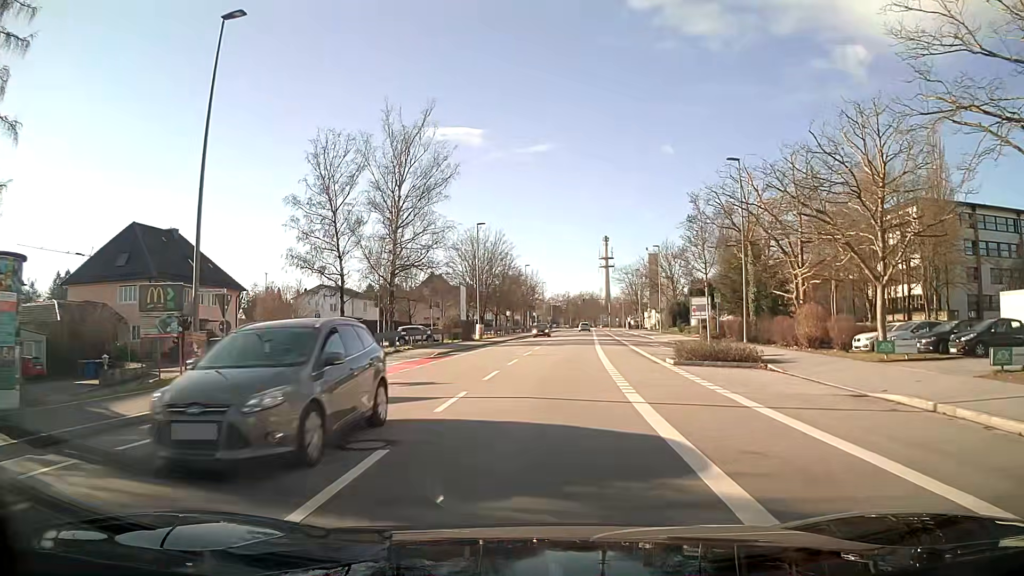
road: tertiary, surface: asphalt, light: Day
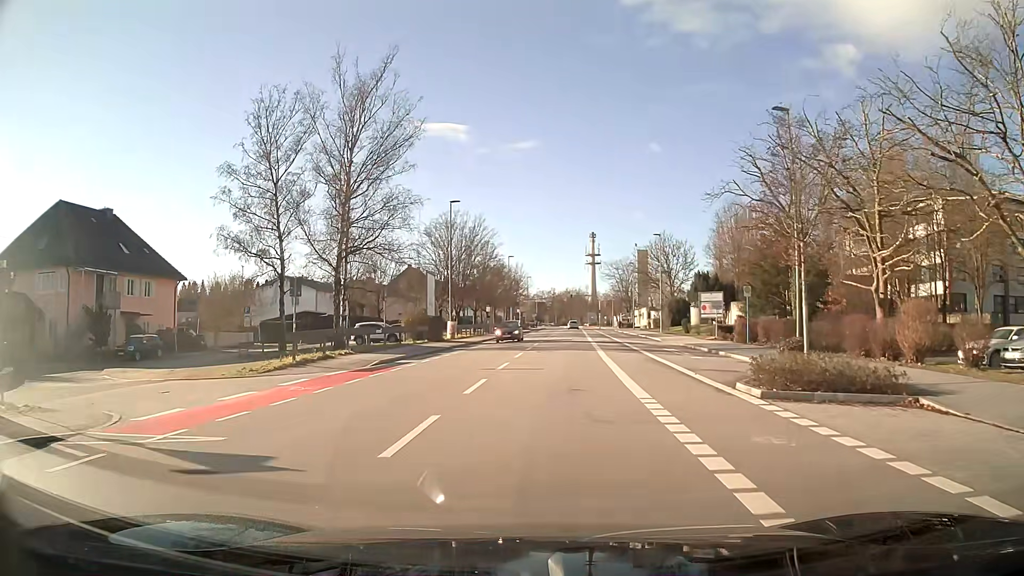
(+0.1, +9.8) m; +1°
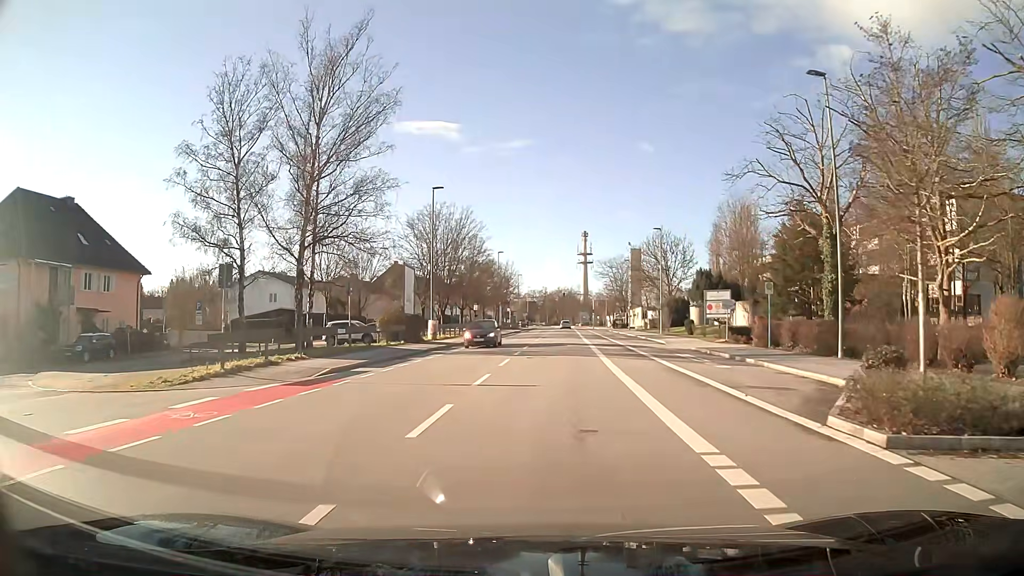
(0.0, +4.9) m; +1°
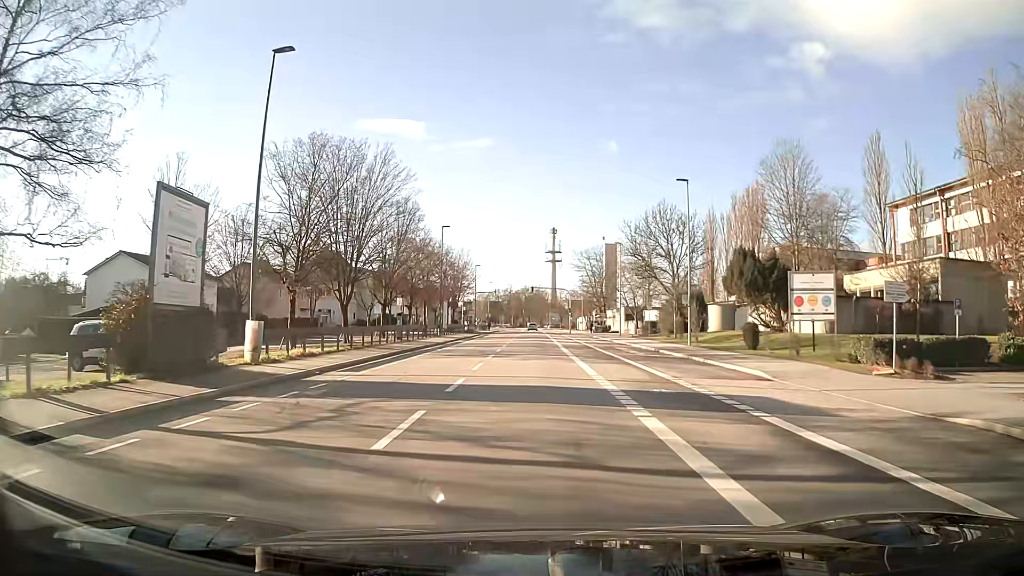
(+0.7, +24.7) m; +3°
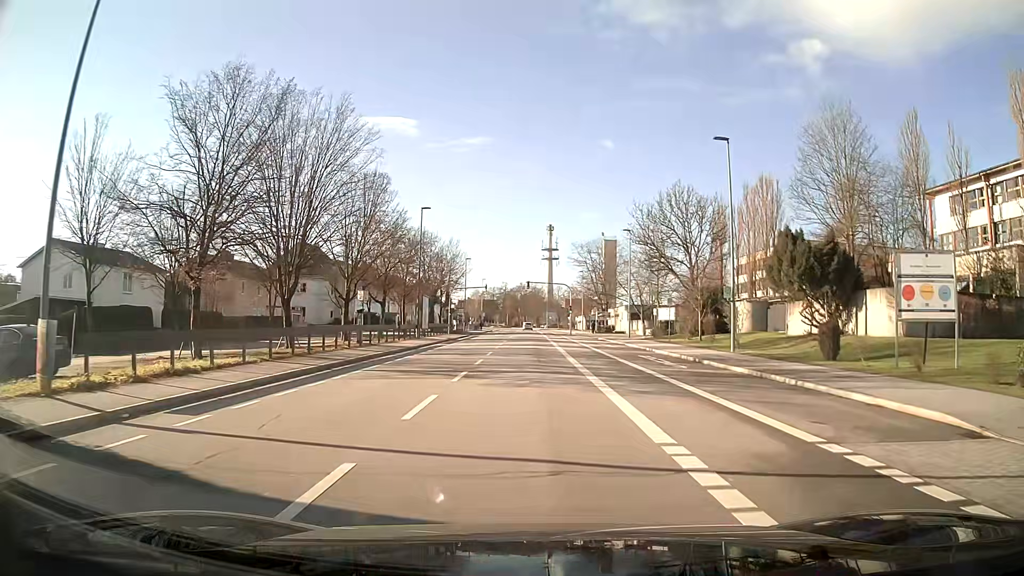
(0.0, +9.9) m; 0°
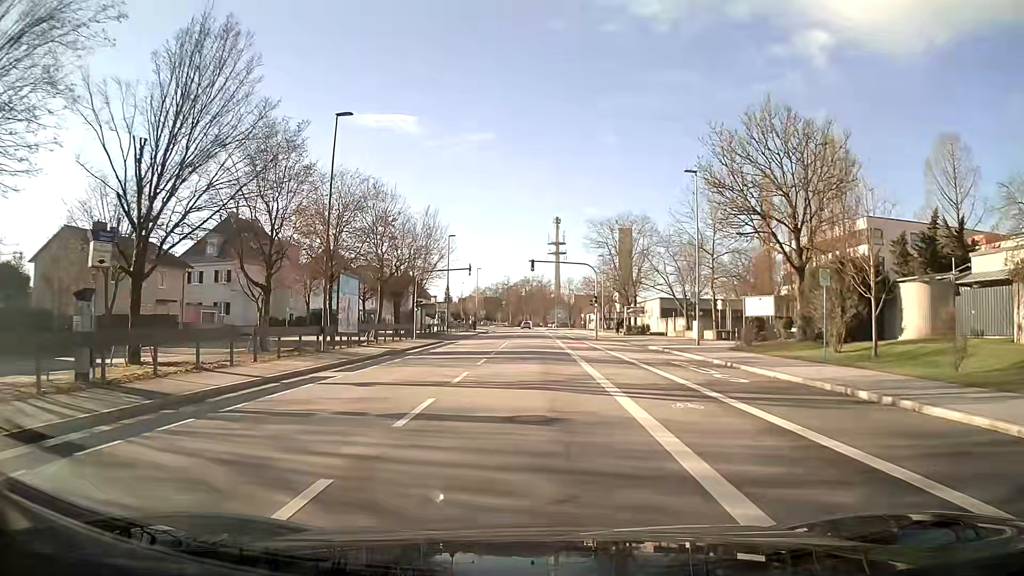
(-0.1, +24.9) m; -1°
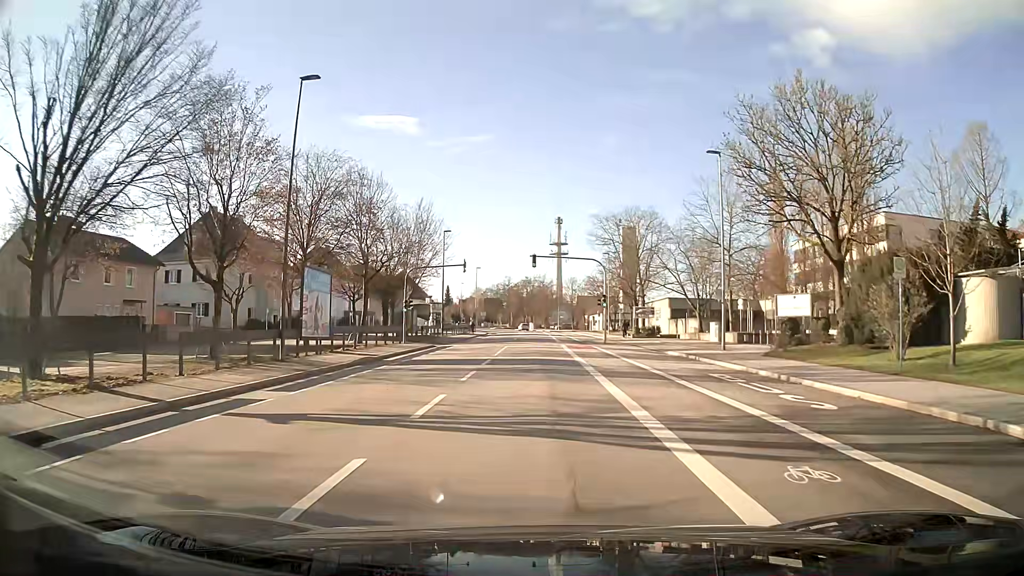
(0.0, +5.0) m; 0°
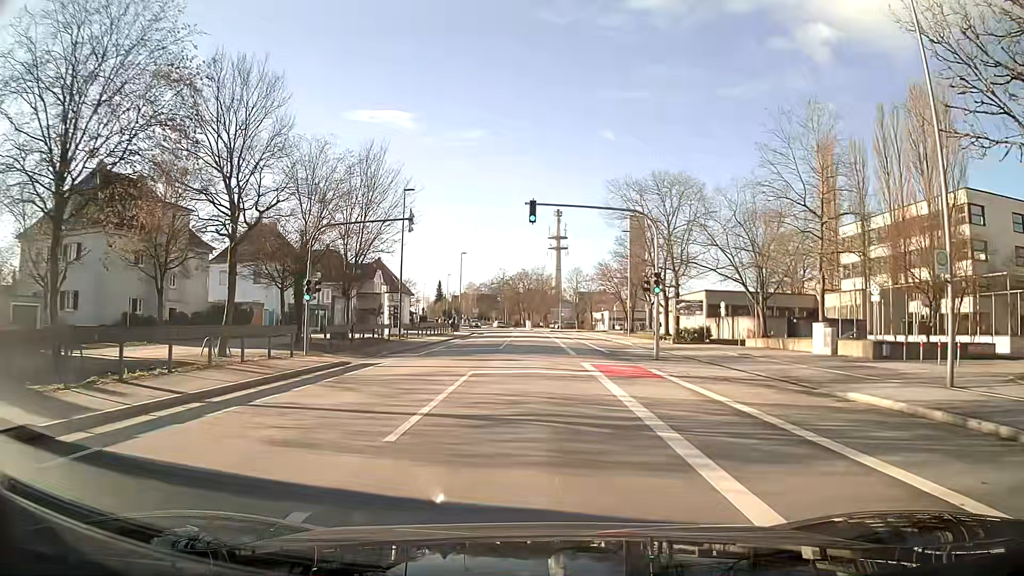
(0.0, +19.9) m; +1°
(0, +10) (0, +20) (0, +30) (0, +40) (0, +50) (0, +60) (0, +70) (0, +80) (0, +90) (-1, +100) m
